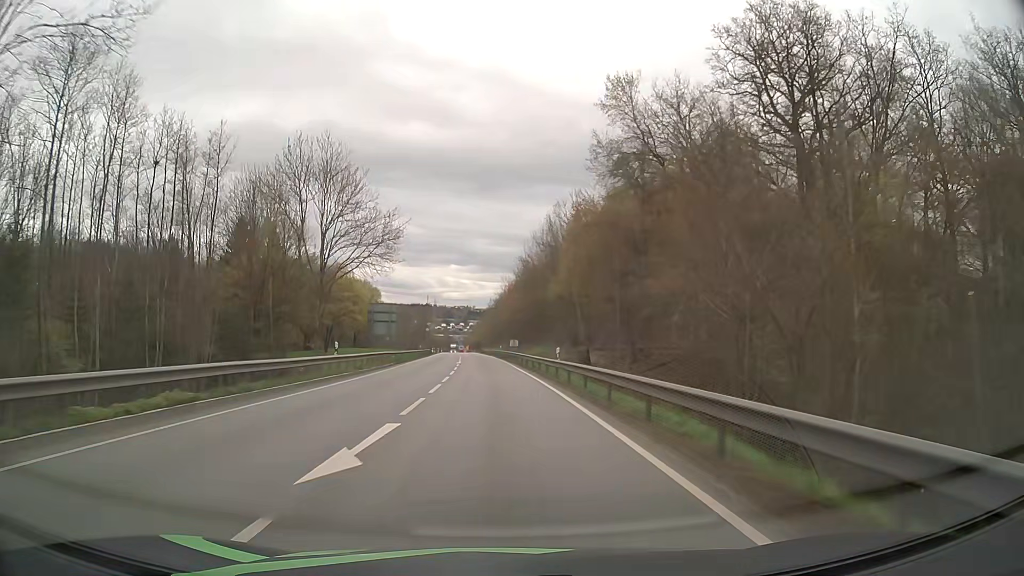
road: primary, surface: asphalt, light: Day
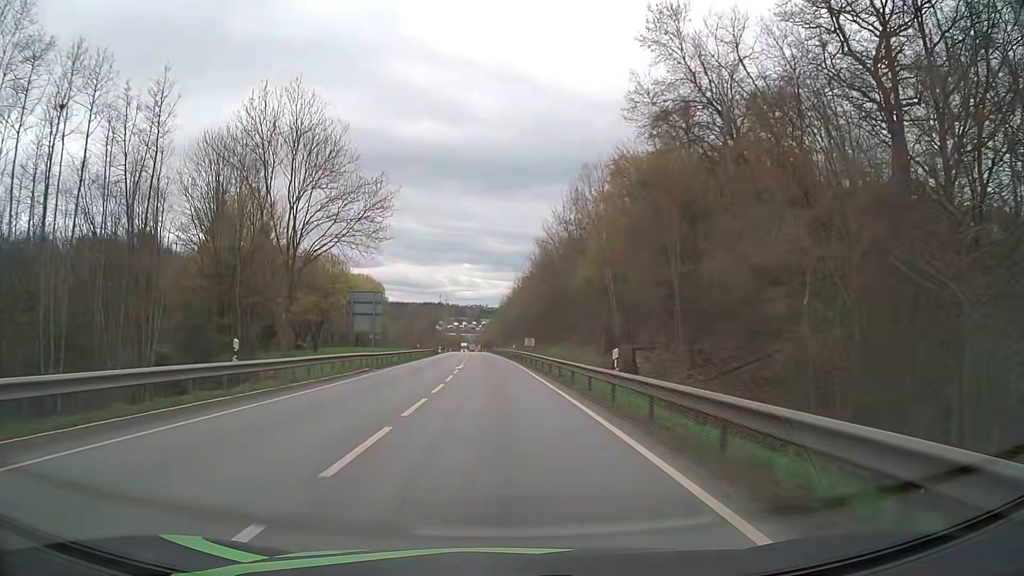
(-0.1, +12.0) m; -1°
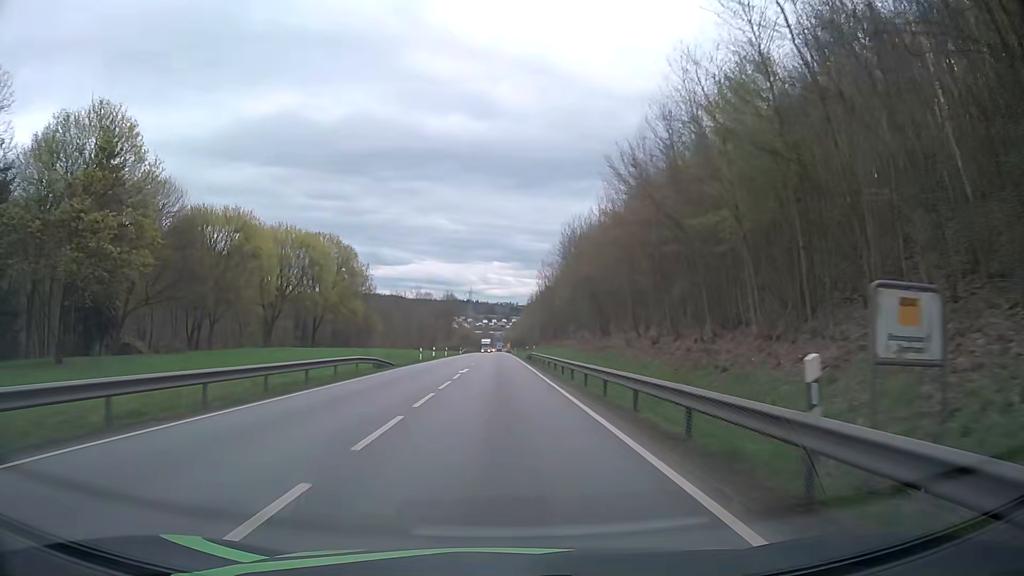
(-1.6, +58.6) m; -3°
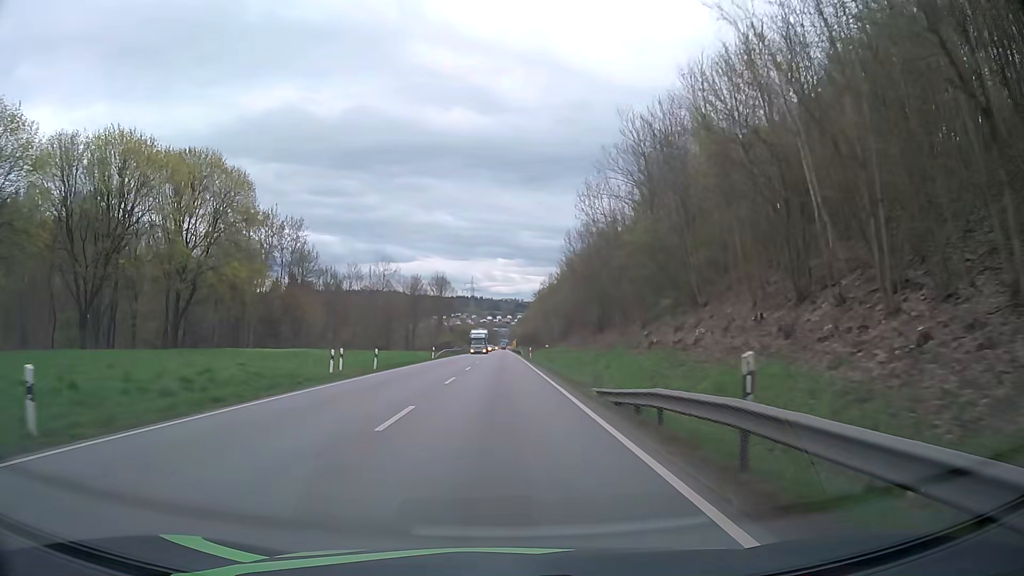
(-0.3, +46.8) m; -1°
